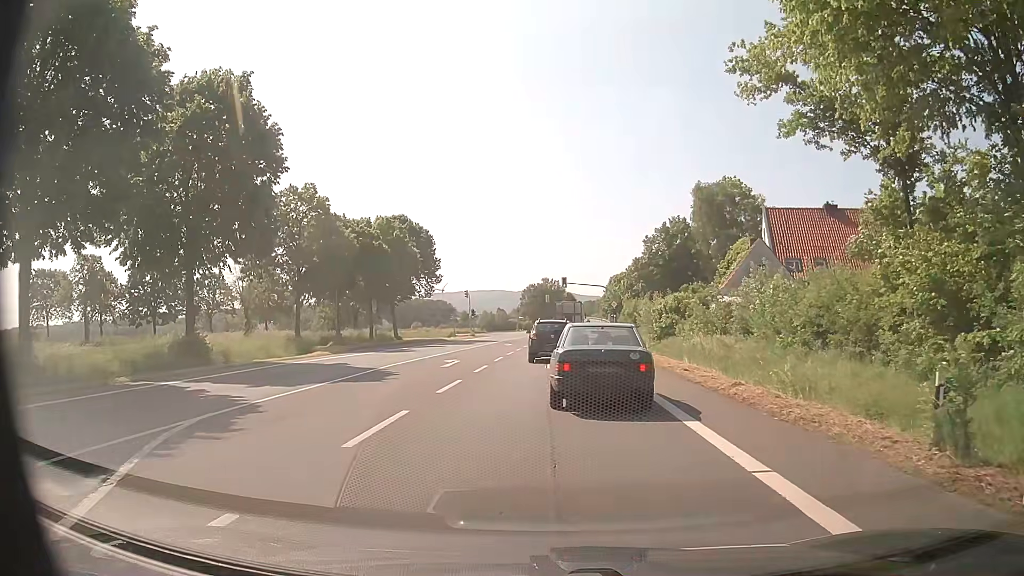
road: primary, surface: asphalt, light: Day
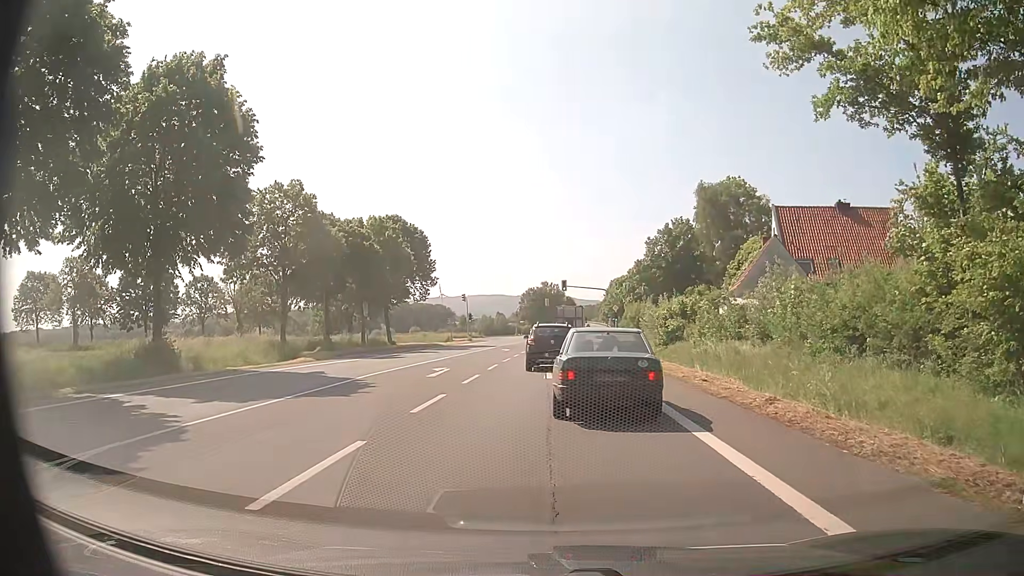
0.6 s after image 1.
(0.0, +2.4) m; +1°
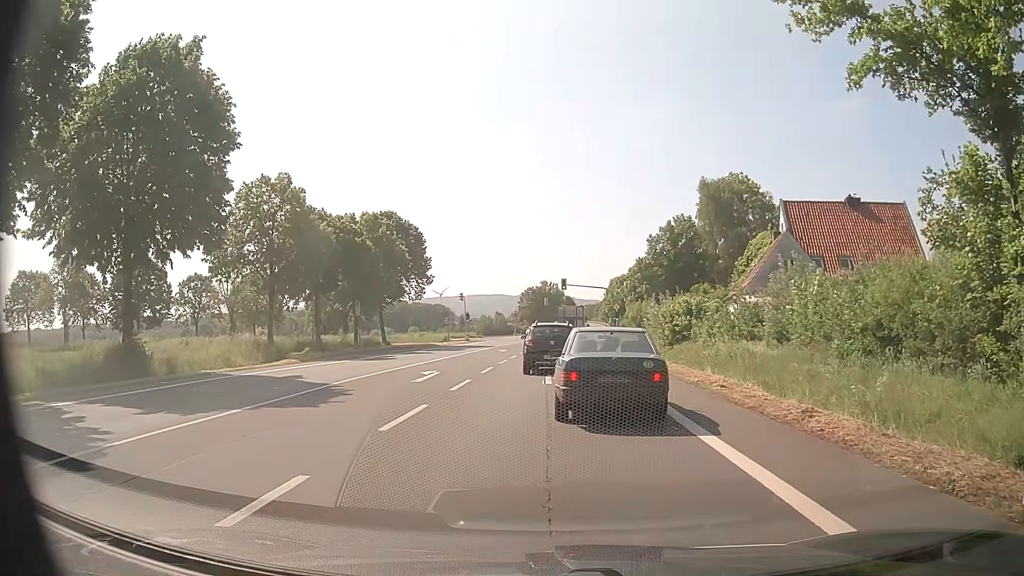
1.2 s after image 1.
(0.0, +1.9) m; 0°
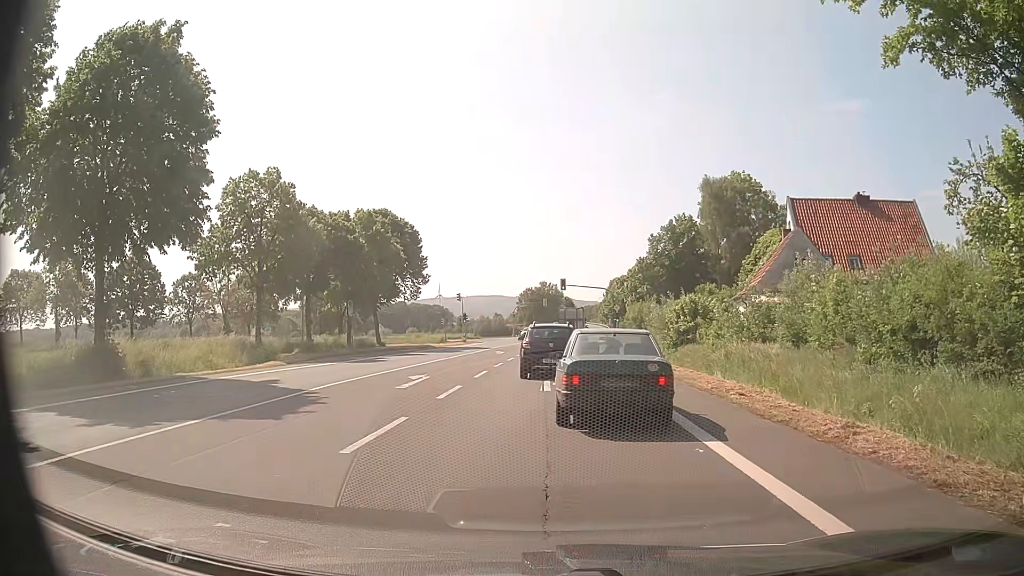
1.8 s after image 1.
(0.0, +1.6) m; 0°
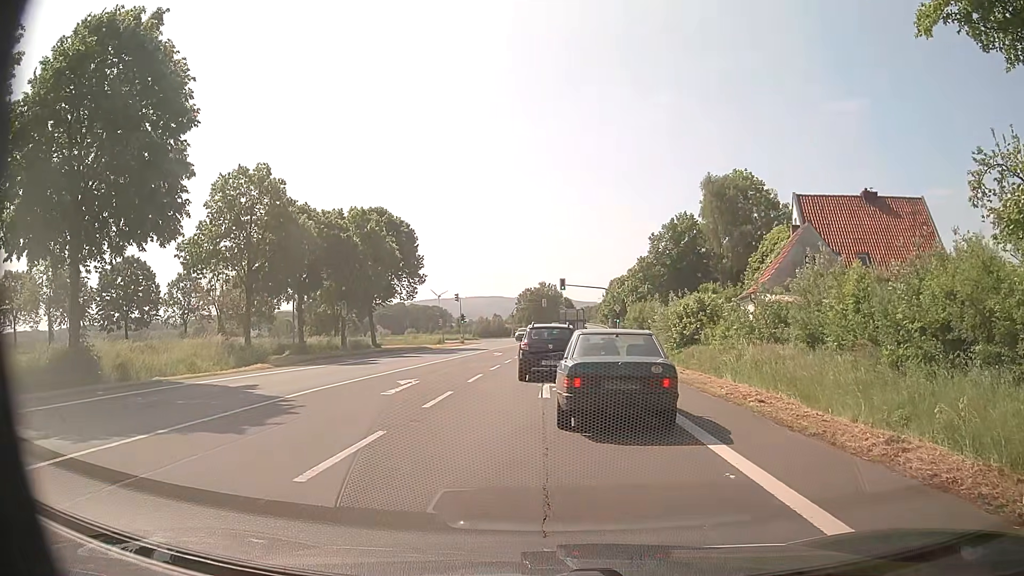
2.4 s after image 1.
(0.0, +1.3) m; 0°
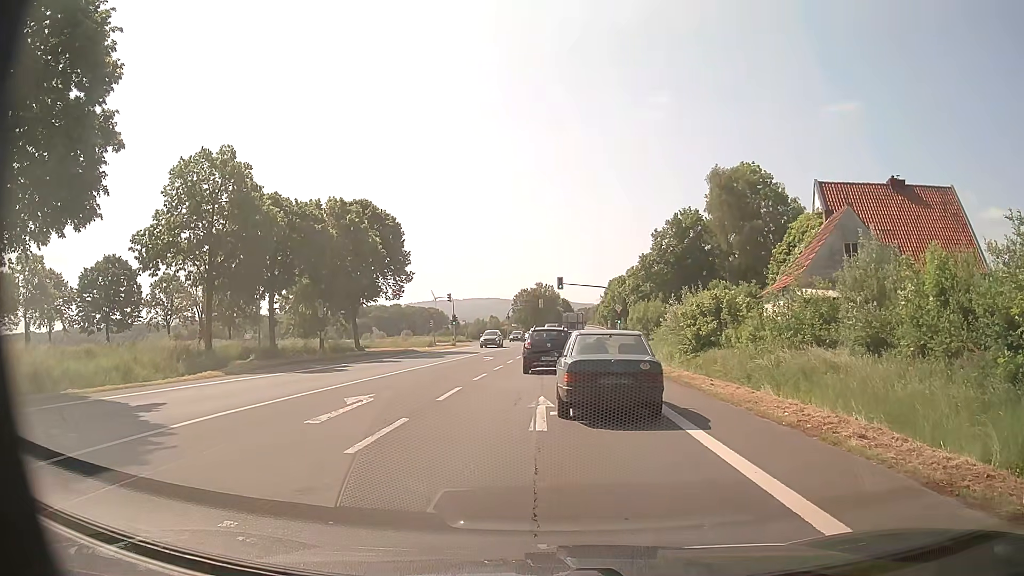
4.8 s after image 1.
(0.0, +4.5) m; +1°
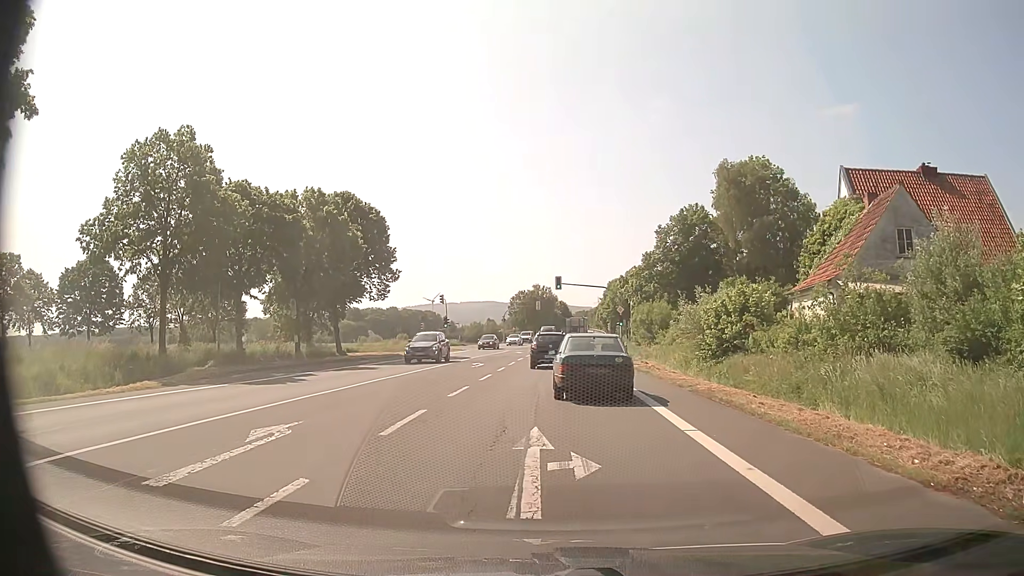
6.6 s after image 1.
(-0.1, +4.6) m; -1°
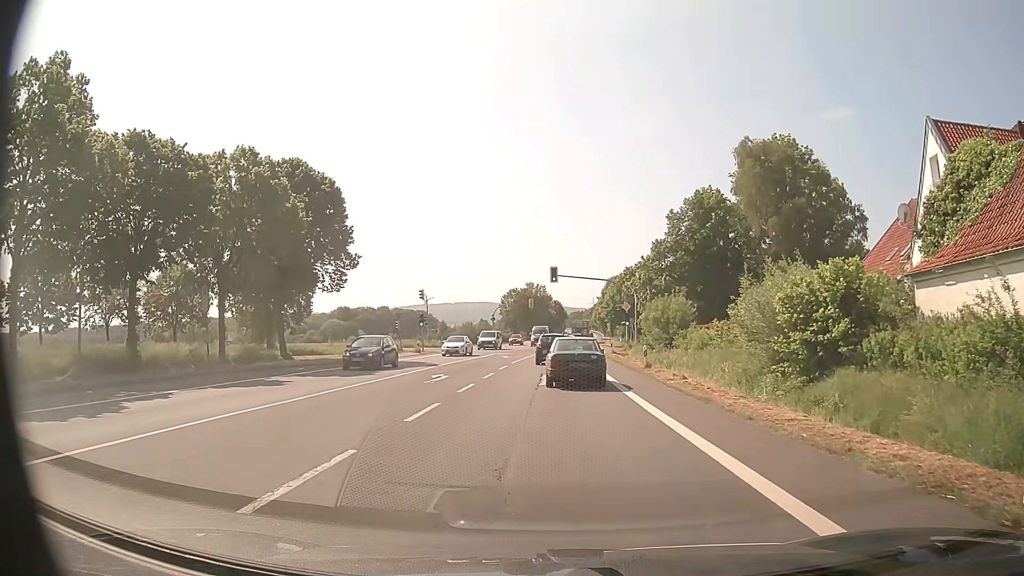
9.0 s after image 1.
(0.0, +10.5) m; 0°
(0, +10) (0, +20) (0, +30) (0, +40) (0, +50) (+1, +60) (+2, +70) (+2, +80) (+3, +90) (+3, +100) m
